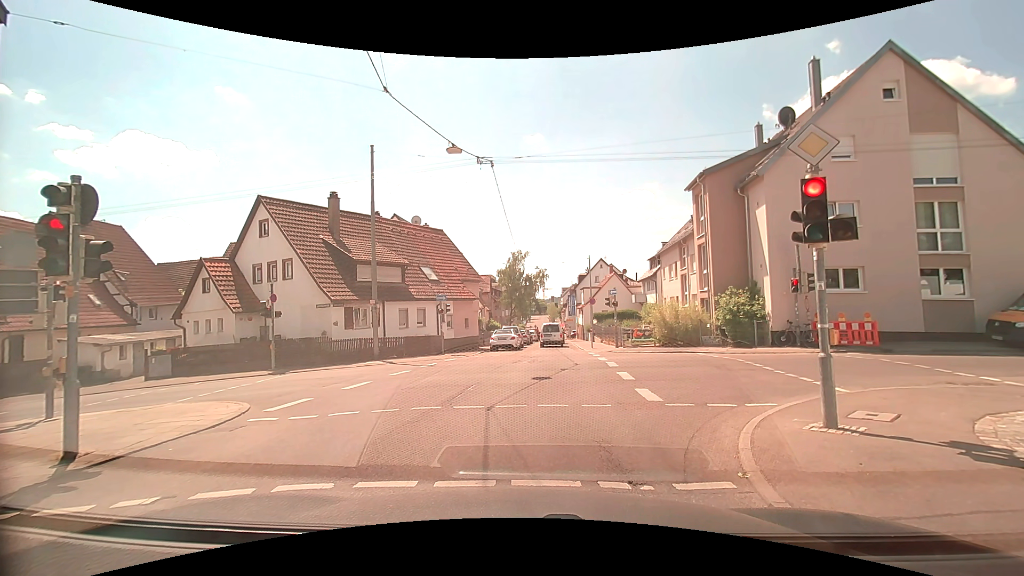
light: Day
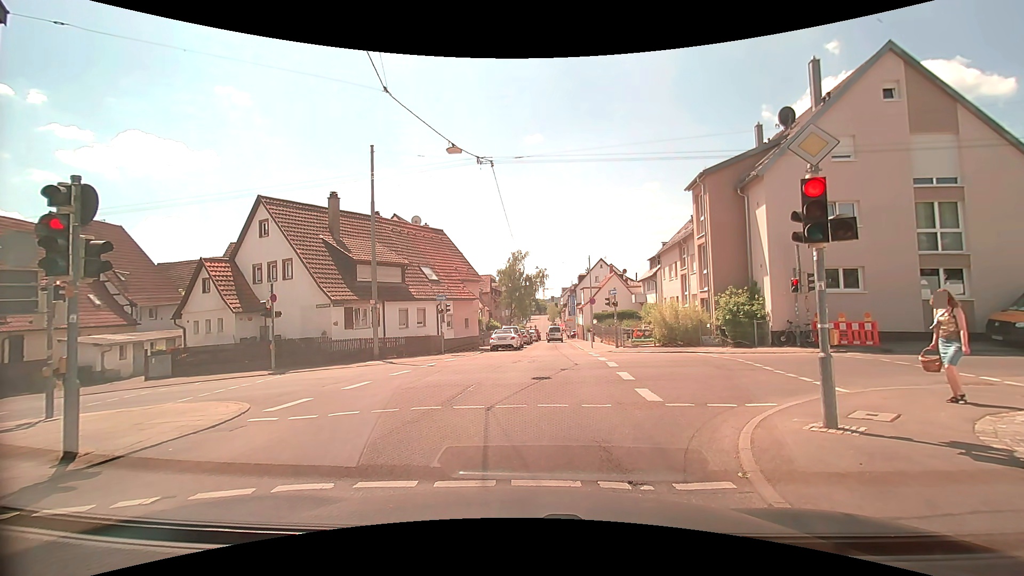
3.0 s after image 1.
(0.0, 0.0) m; 0°
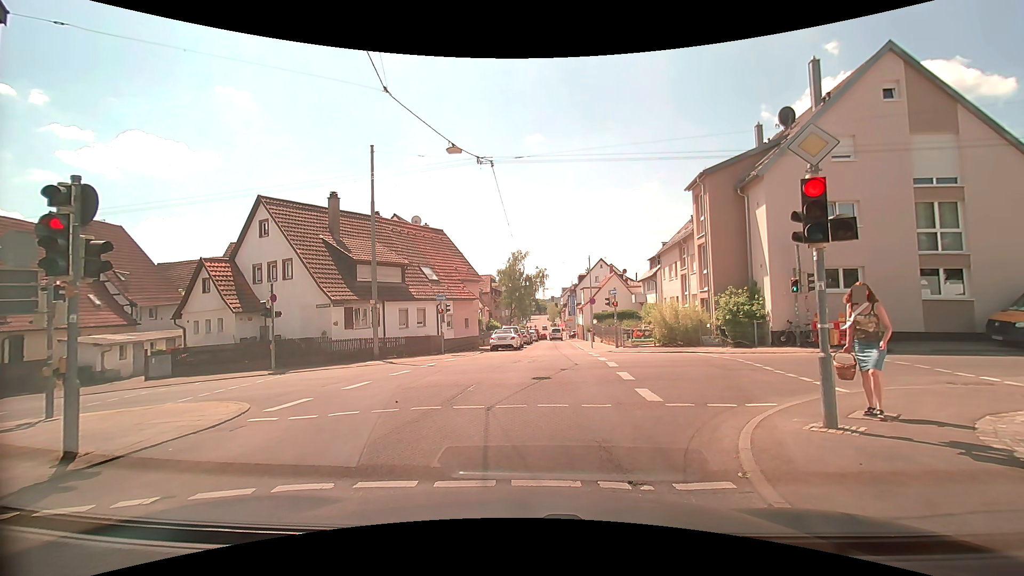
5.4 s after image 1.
(0.0, 0.0) m; 0°
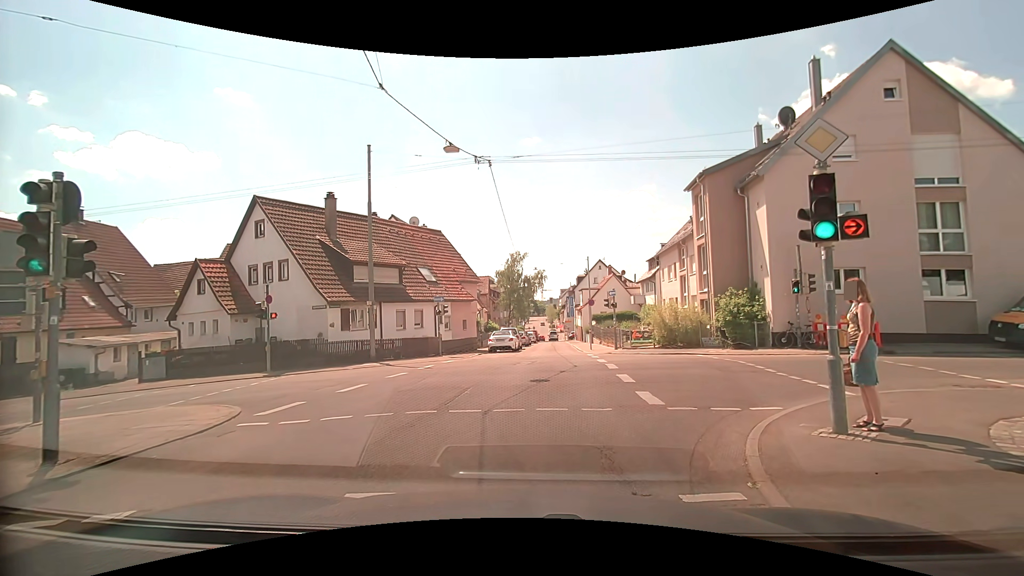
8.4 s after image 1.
(0.0, +0.2) m; 0°
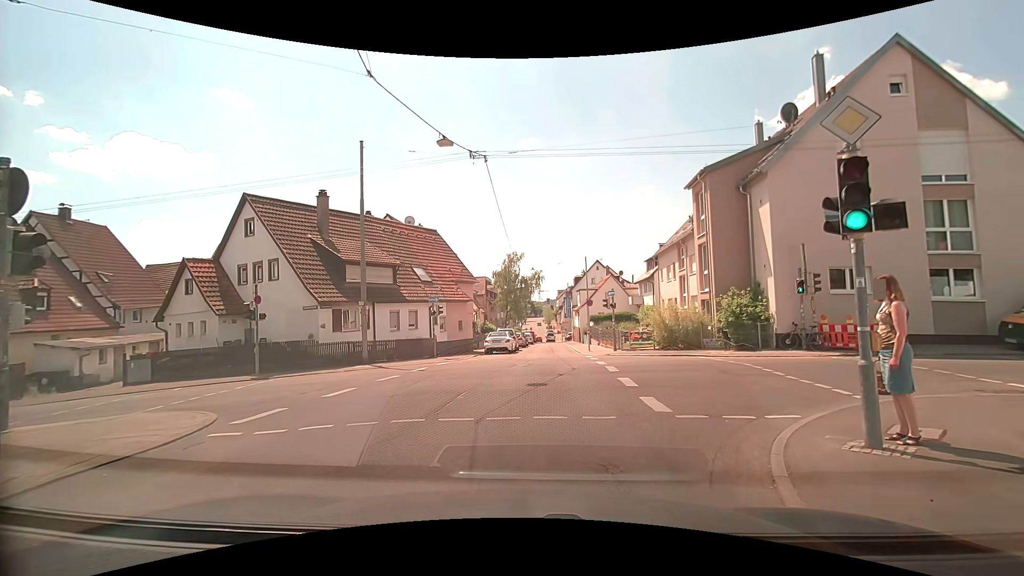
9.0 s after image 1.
(0.0, +0.7) m; +1°
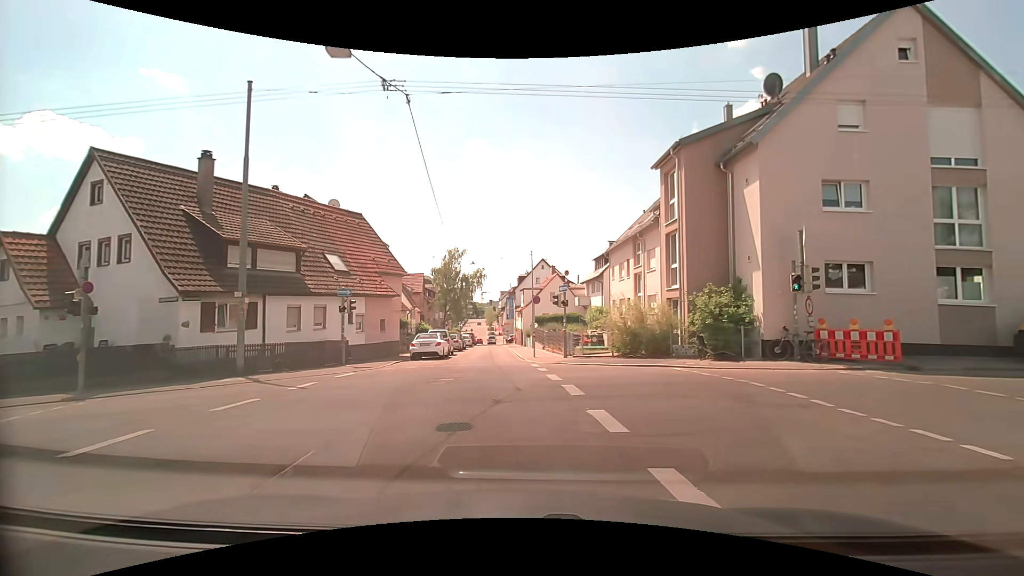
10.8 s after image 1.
(+0.2, +5.0) m; +6°
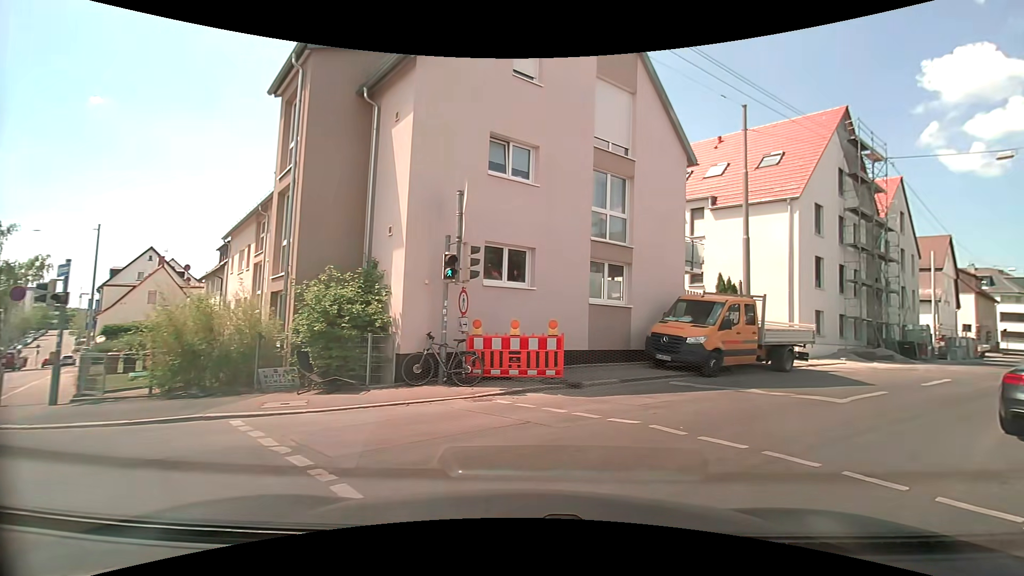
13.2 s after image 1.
(+2.4, +7.0) m; +38°
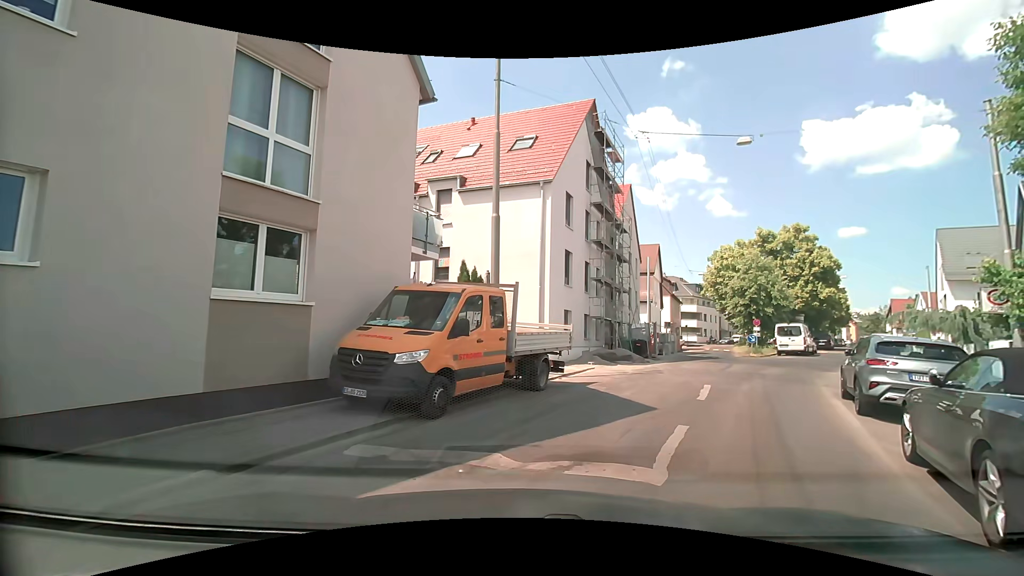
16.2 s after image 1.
(+2.1, +6.4) m; +25°
